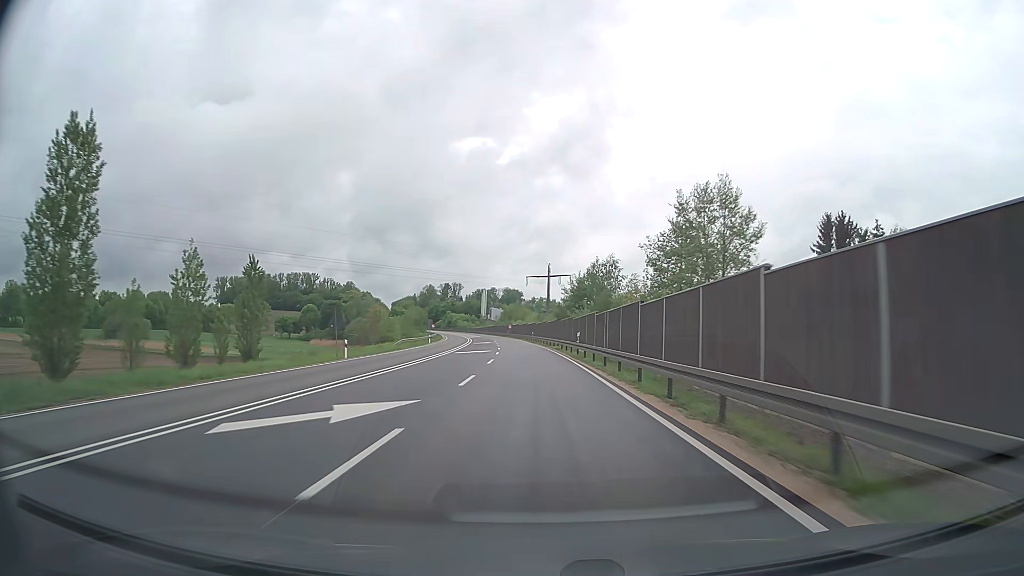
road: trunk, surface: asphalt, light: Day
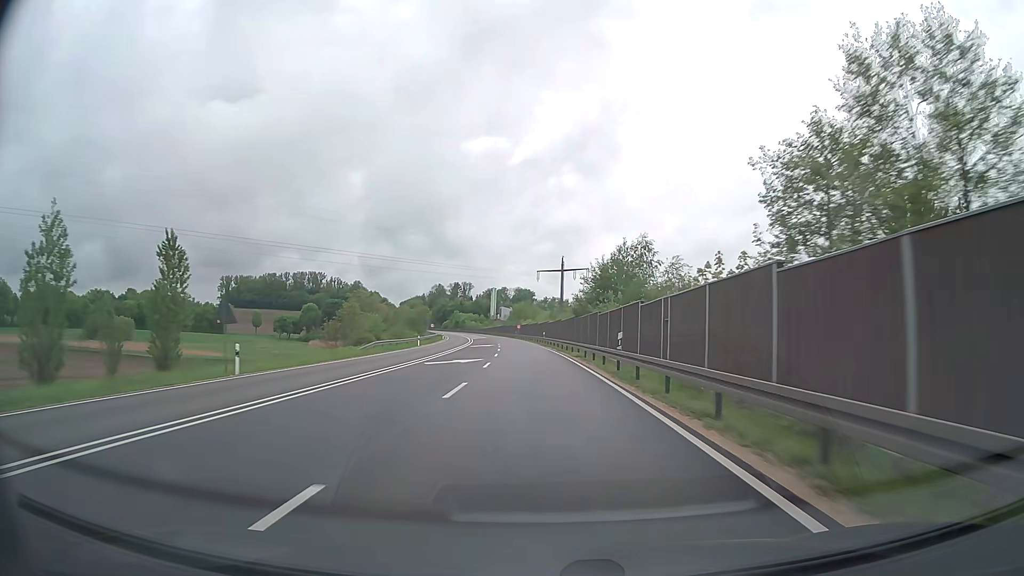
(-0.1, +15.8) m; -1°
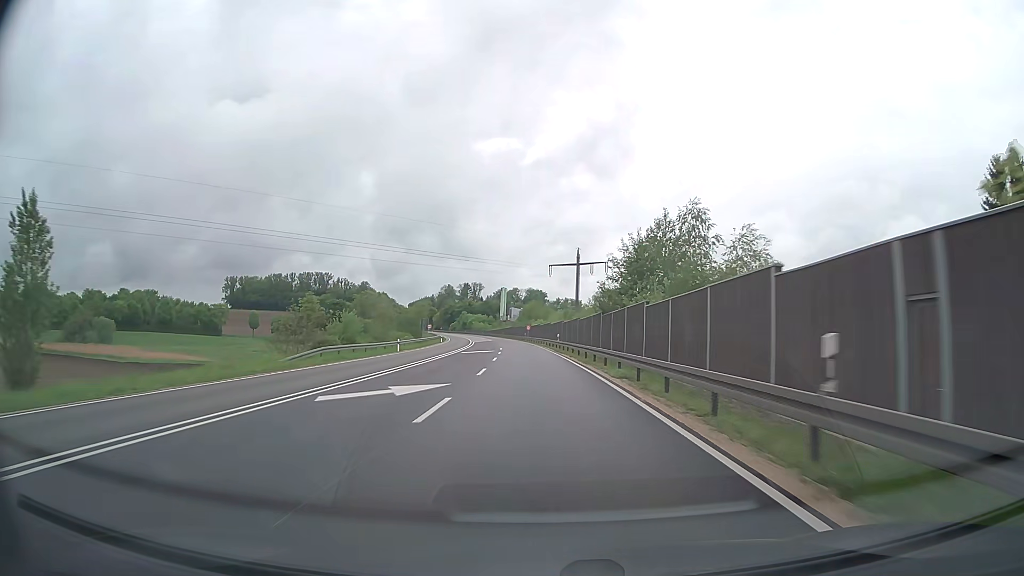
(-0.2, +15.8) m; -1°
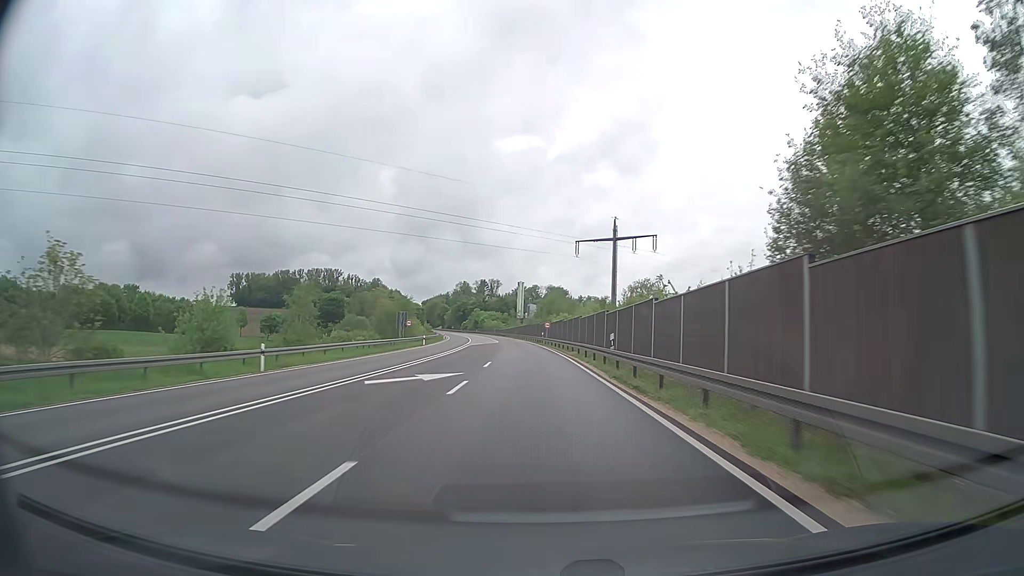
(-0.4, +31.6) m; -2°
